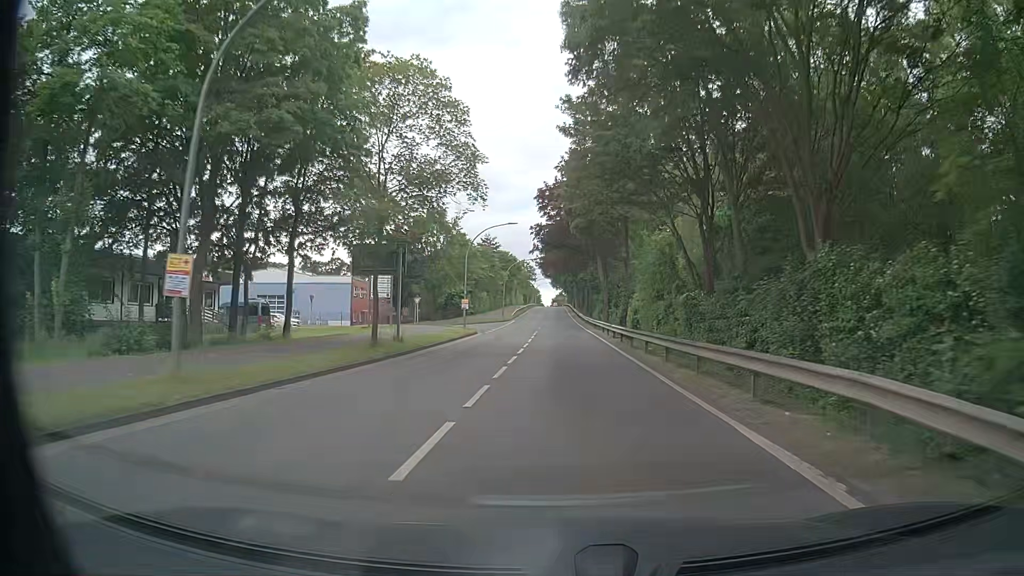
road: unclassified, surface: asphalt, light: Day
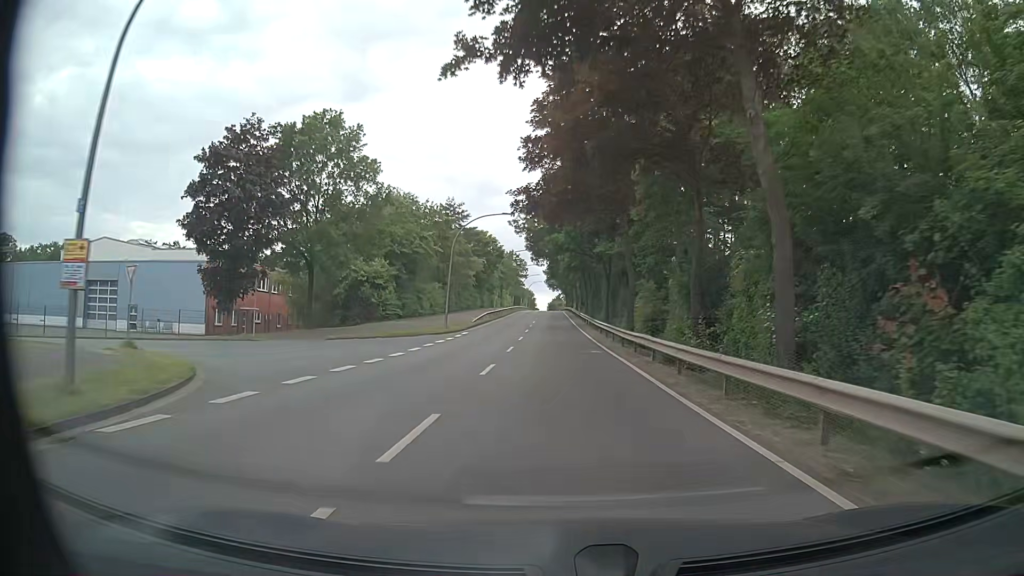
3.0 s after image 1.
(-0.2, +39.9) m; 0°
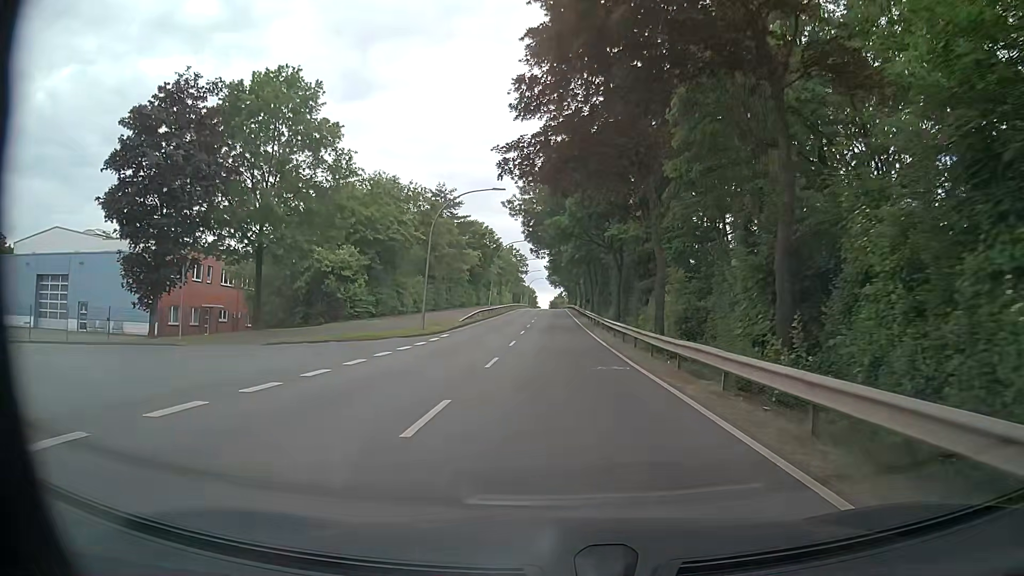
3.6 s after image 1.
(-0.1, +7.9) m; -1°
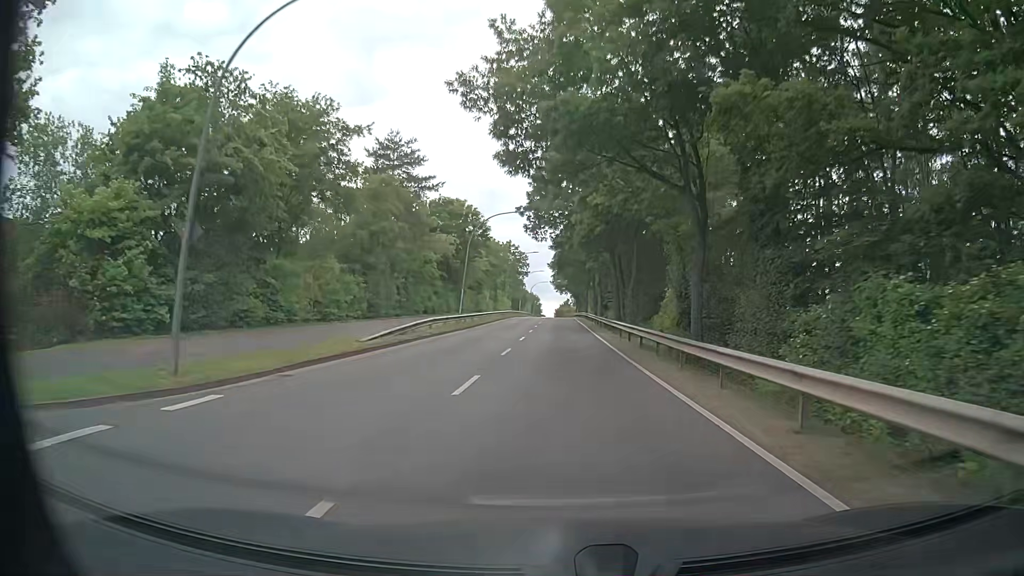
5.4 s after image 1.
(+0.1, +23.5) m; -1°
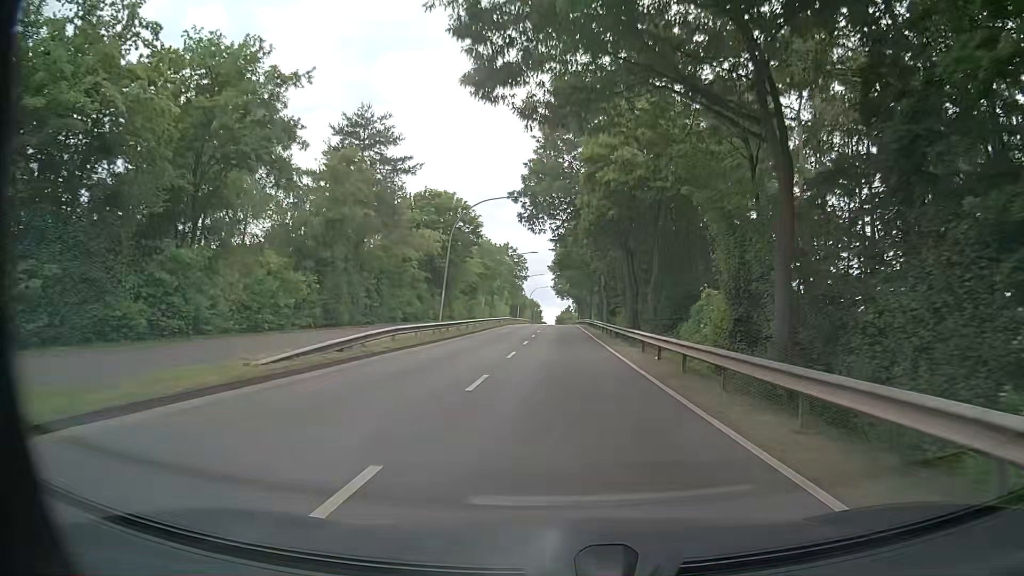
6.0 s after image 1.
(+0.1, +7.8) m; +2°
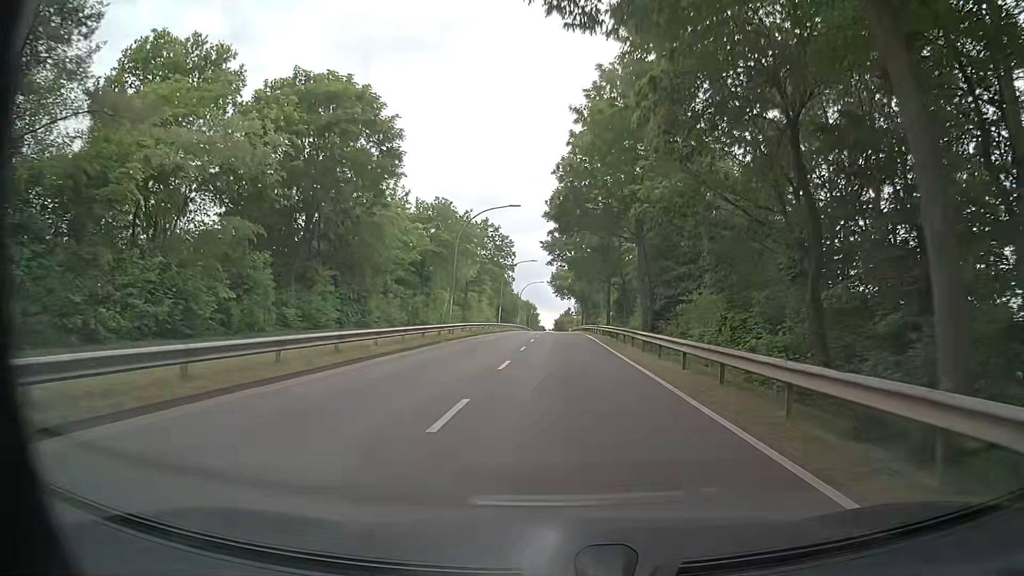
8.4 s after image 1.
(-0.6, +31.1) m; -1°
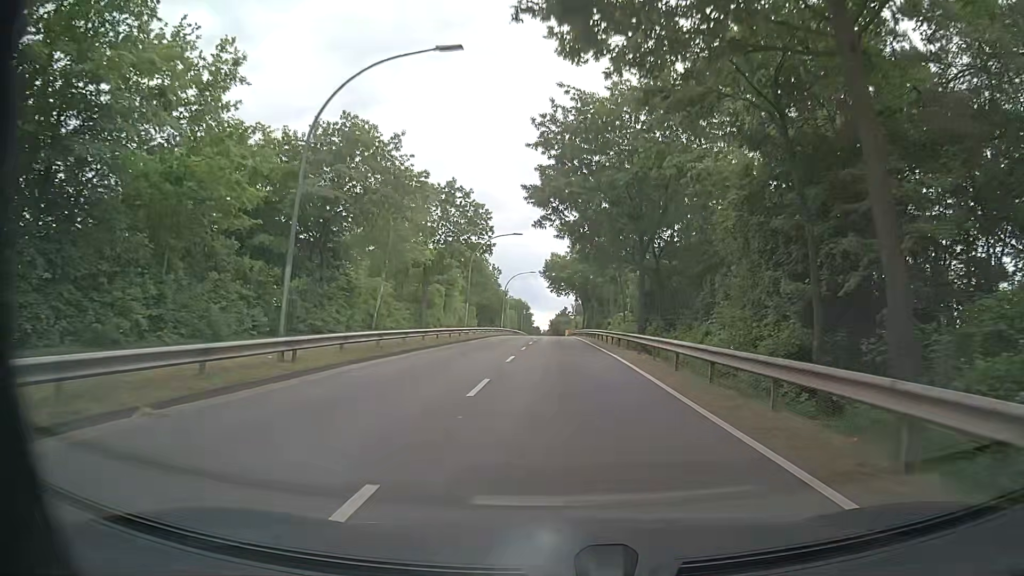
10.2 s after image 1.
(-0.1, +23.5) m; 0°
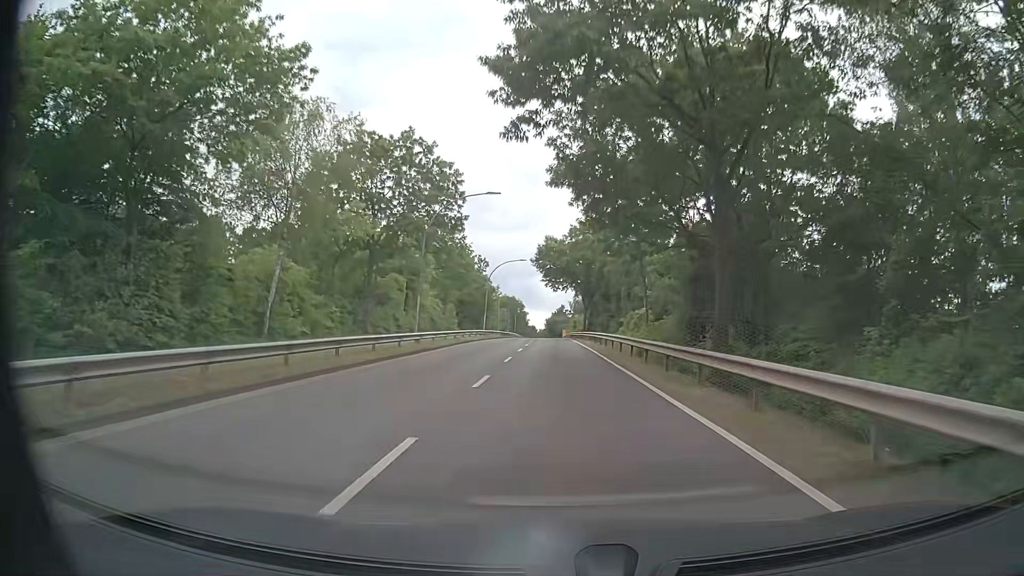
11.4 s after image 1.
(0.0, +15.8) m; 0°
(0, +10) (0, +20) (0, +30) (0, +40) (-1, +50) (-1, +60) (-1, +70) (-1, +80) (-1, +90) (-1, +100) m
